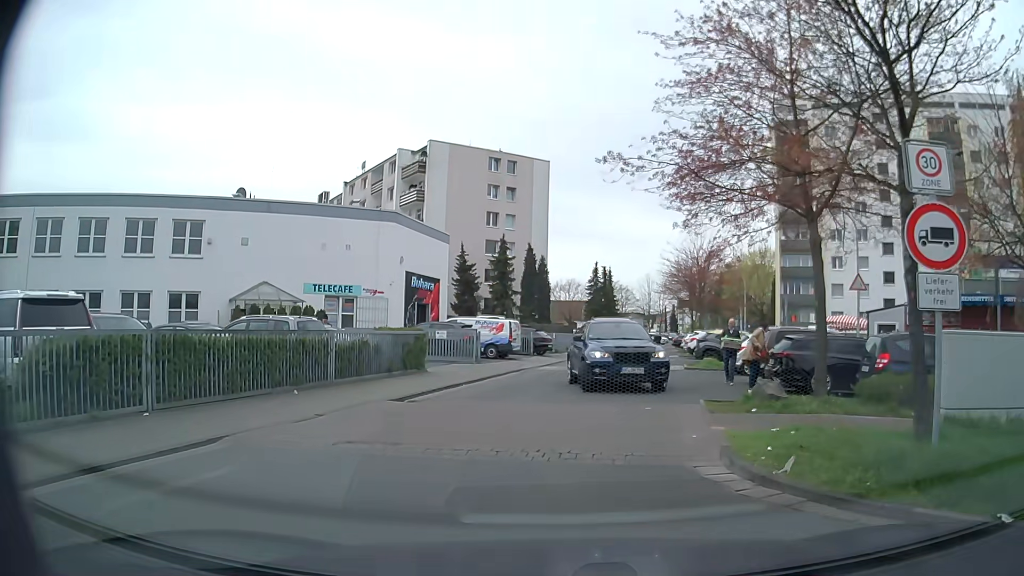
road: unclassified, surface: asphalt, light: Day
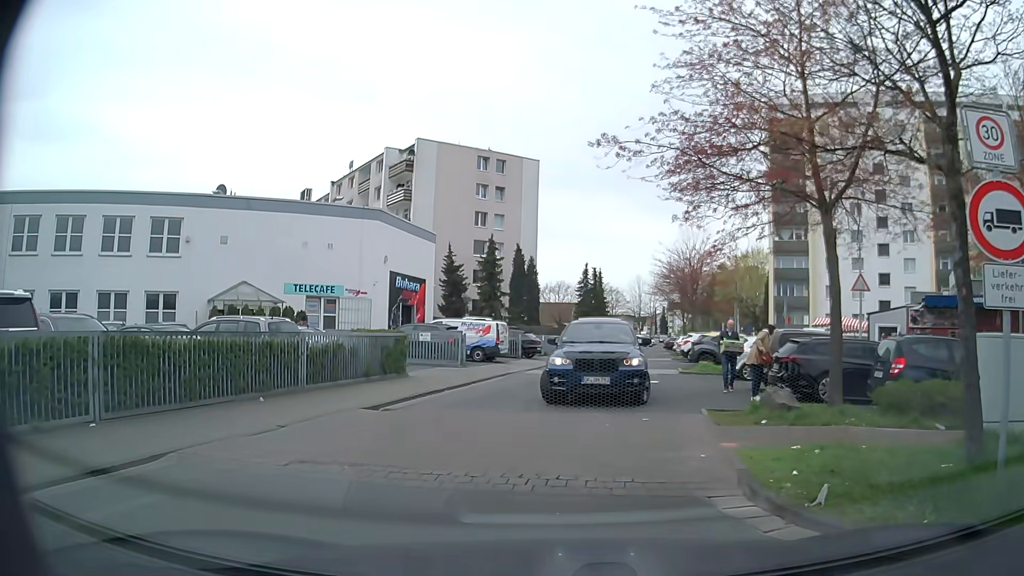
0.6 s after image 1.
(0.0, +1.1) m; +3°
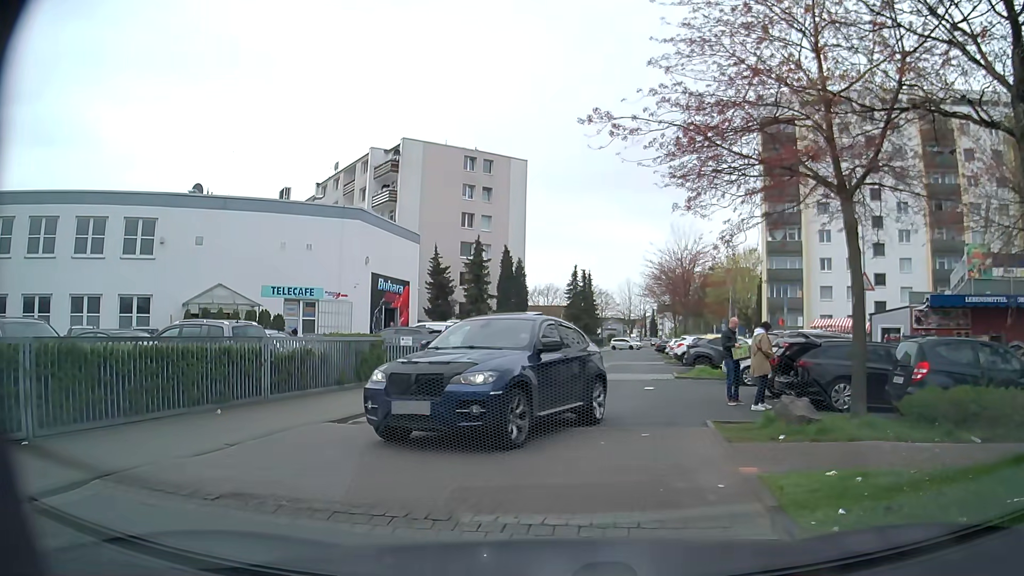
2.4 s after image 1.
(0.0, +1.3) m; 0°
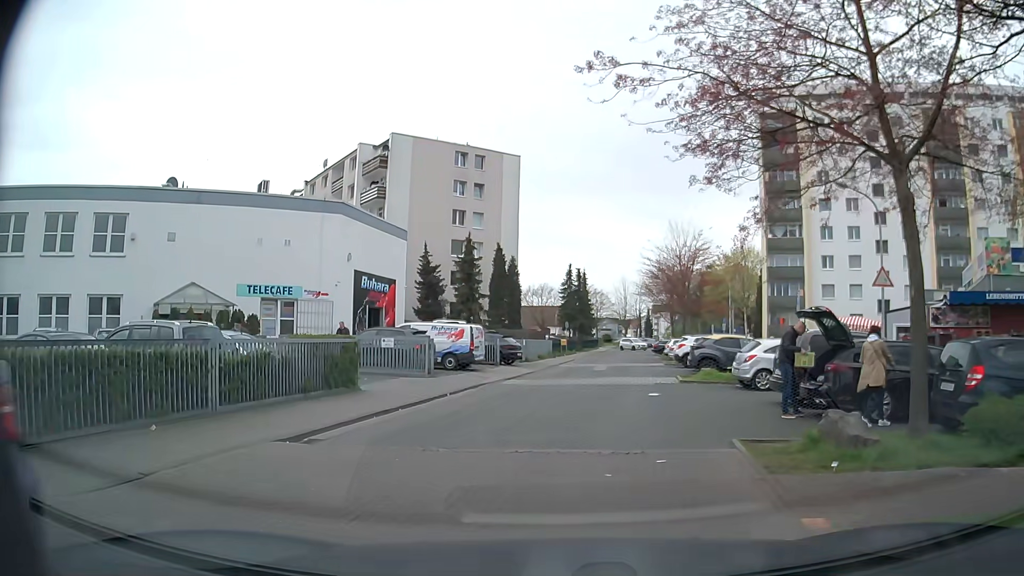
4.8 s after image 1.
(0.0, +2.1) m; +1°
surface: paved
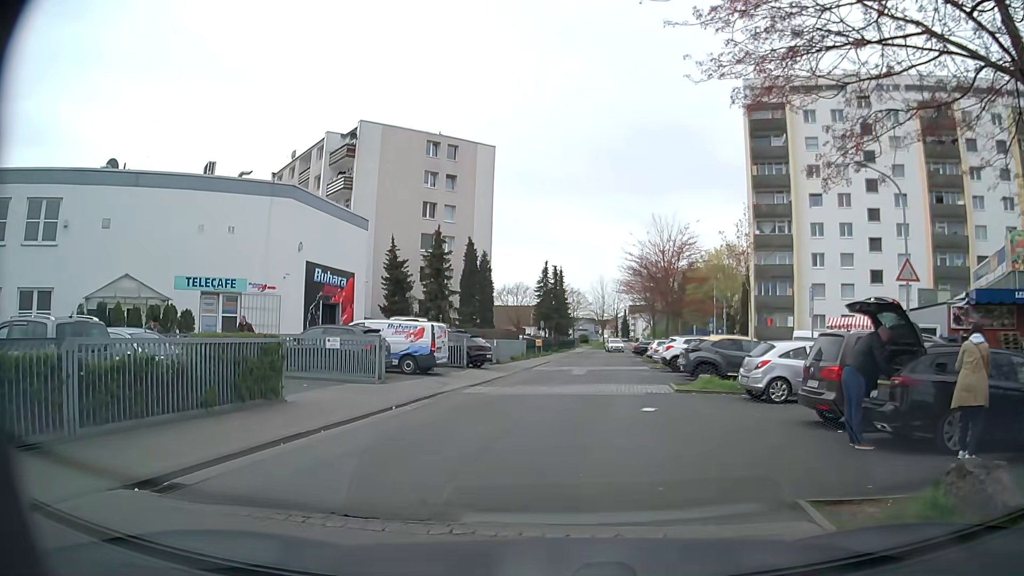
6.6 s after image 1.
(0.0, +3.4) m; +1°
